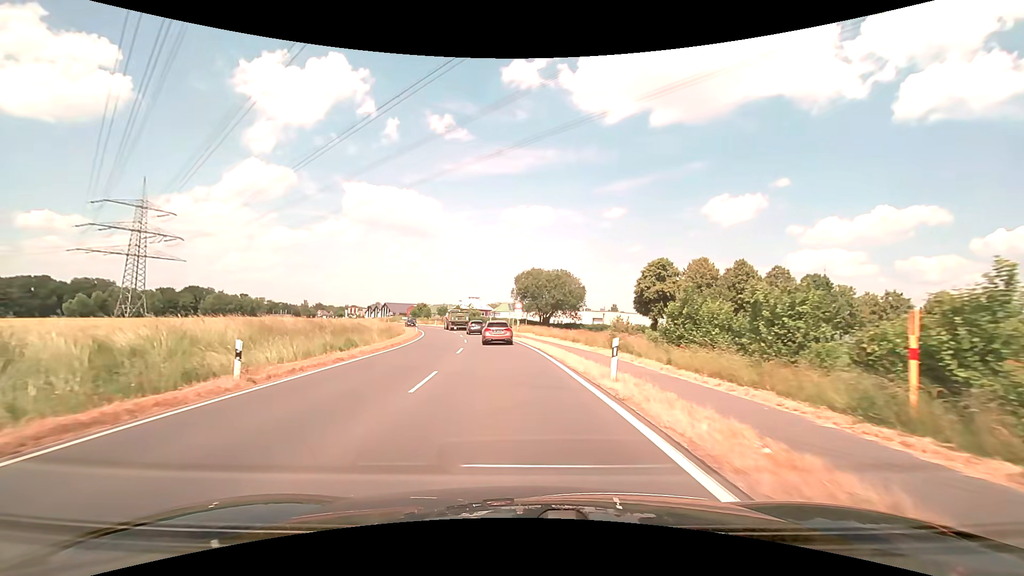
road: secondary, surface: asphalt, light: Day
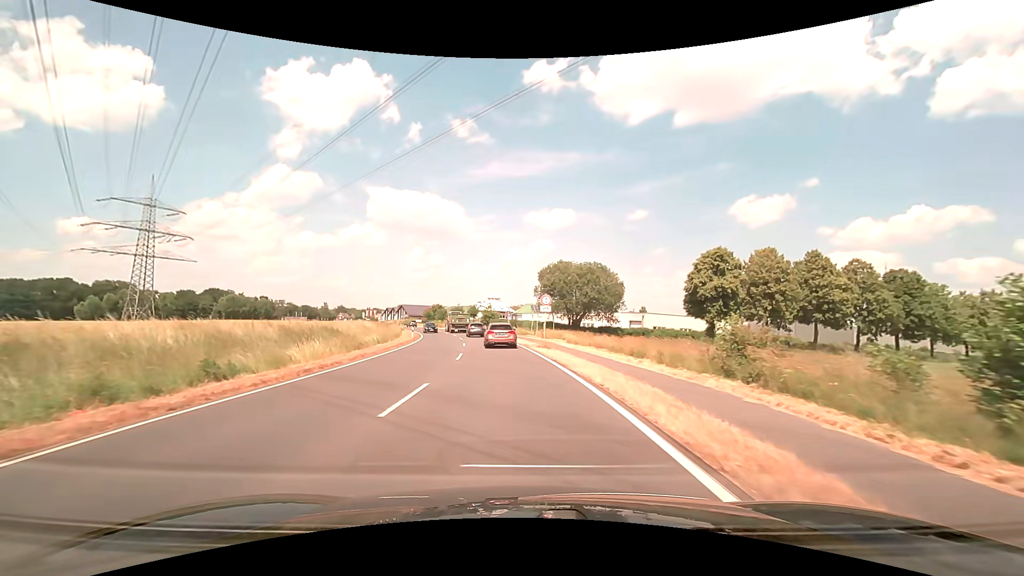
(-0.3, +14.4) m; -3°
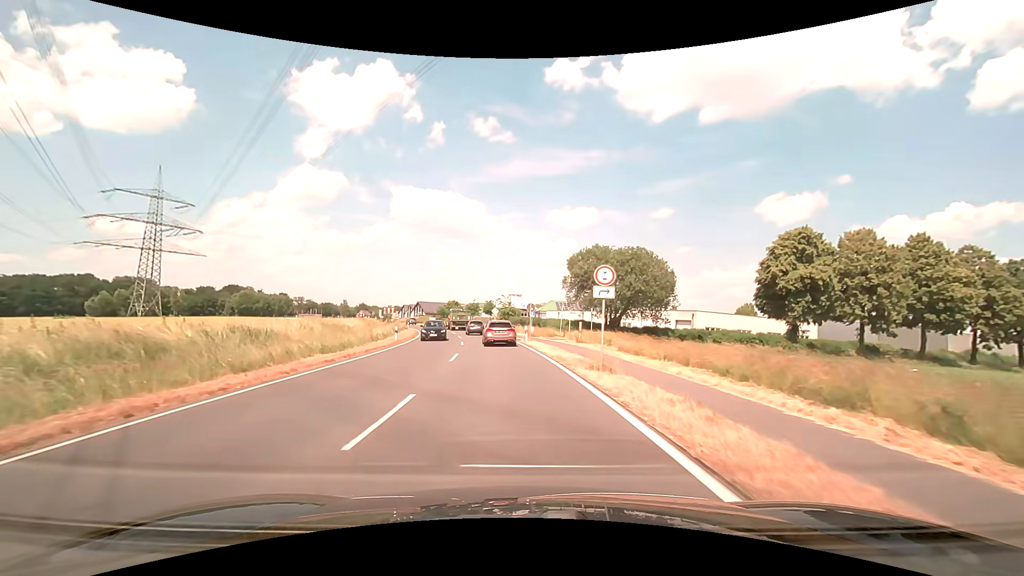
(-0.3, +14.1) m; -3°
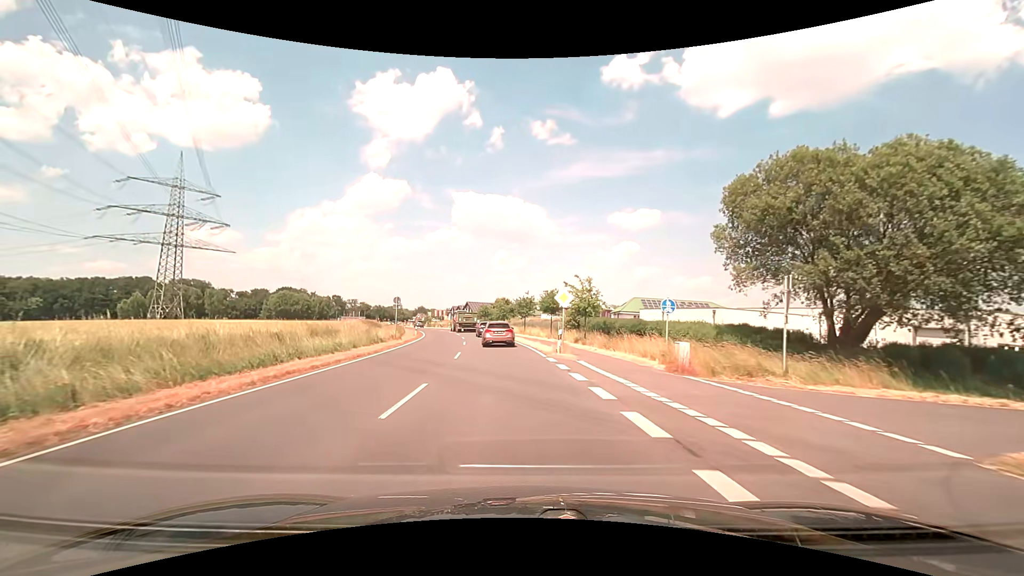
(-2.0, +34.4) m; -7°
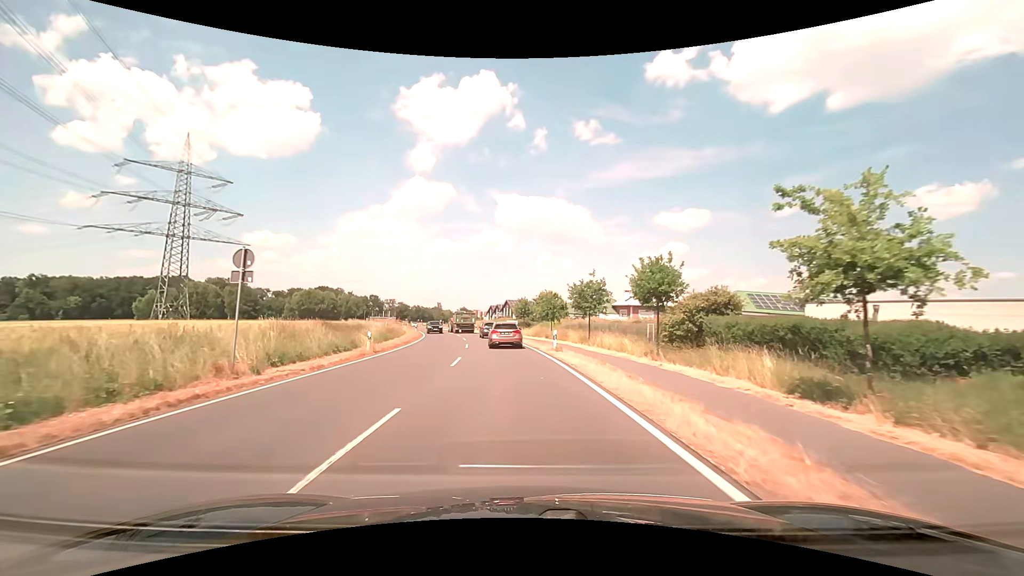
(-1.3, +27.4) m; -5°
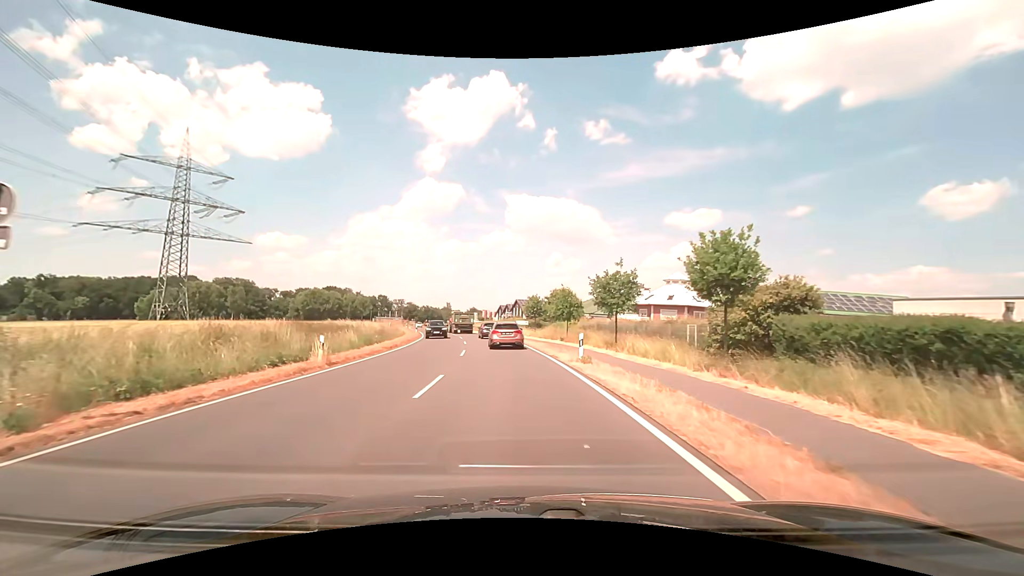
(-0.1, +6.9) m; -1°
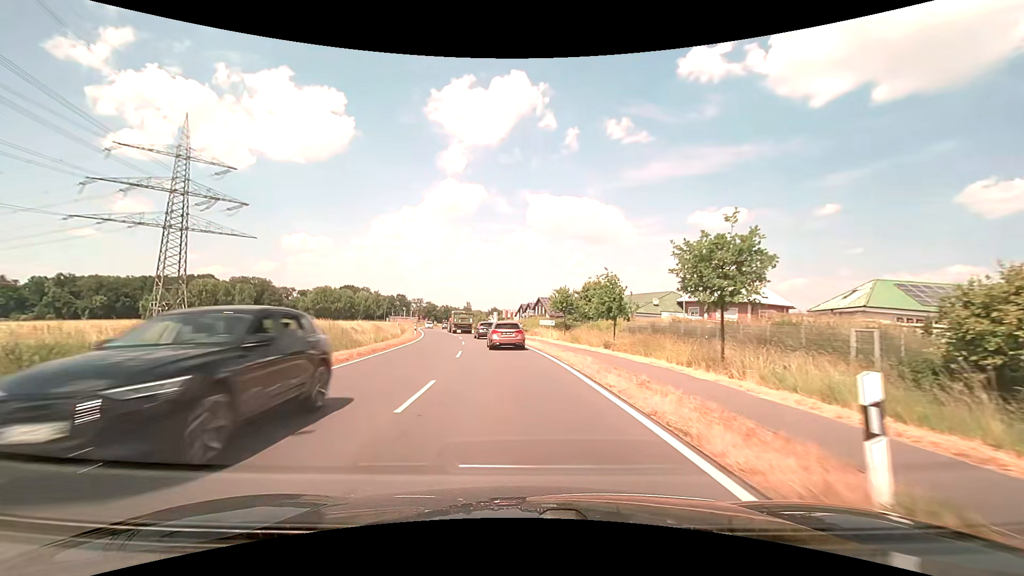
(-0.3, +13.6) m; -3°
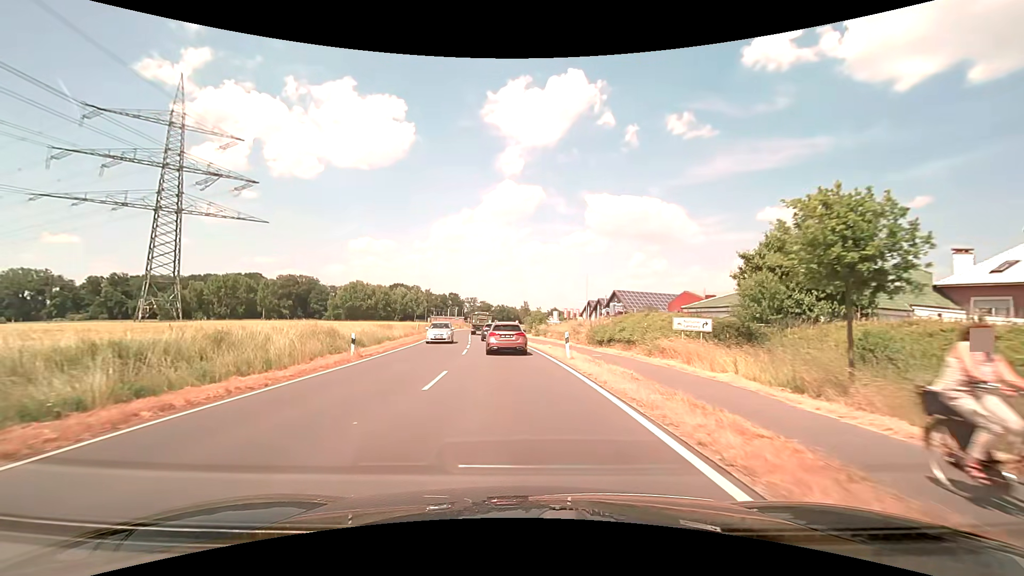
(-1.8, +33.7) m; -7°
